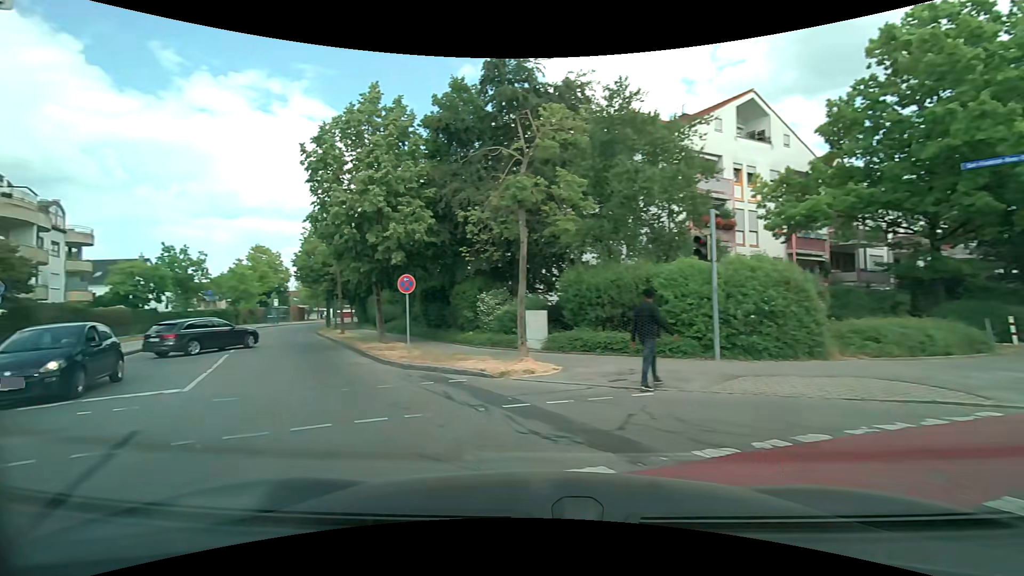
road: tertiary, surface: asphalt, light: Day
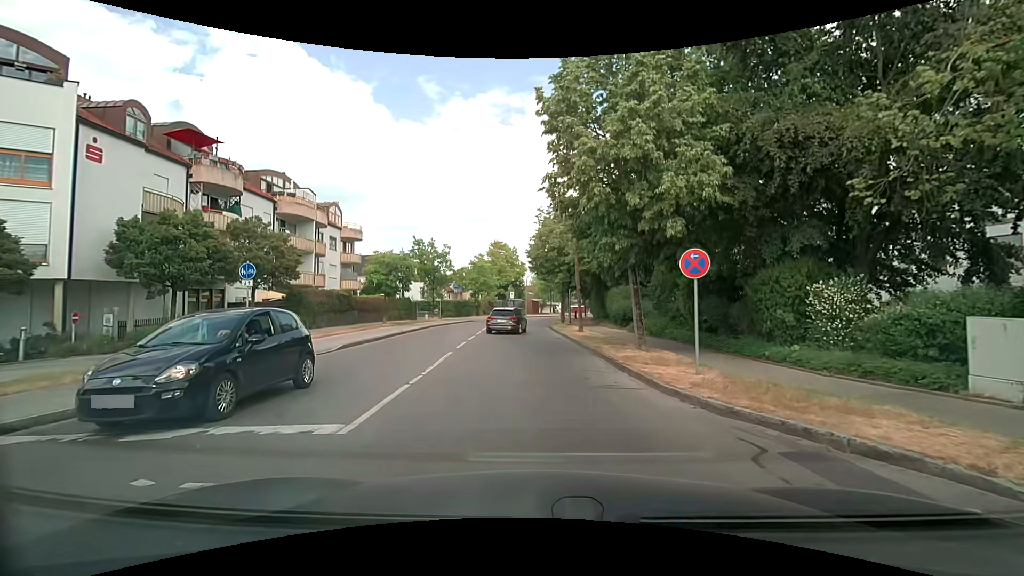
(-1.9, +5.8) m; -26°
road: residential
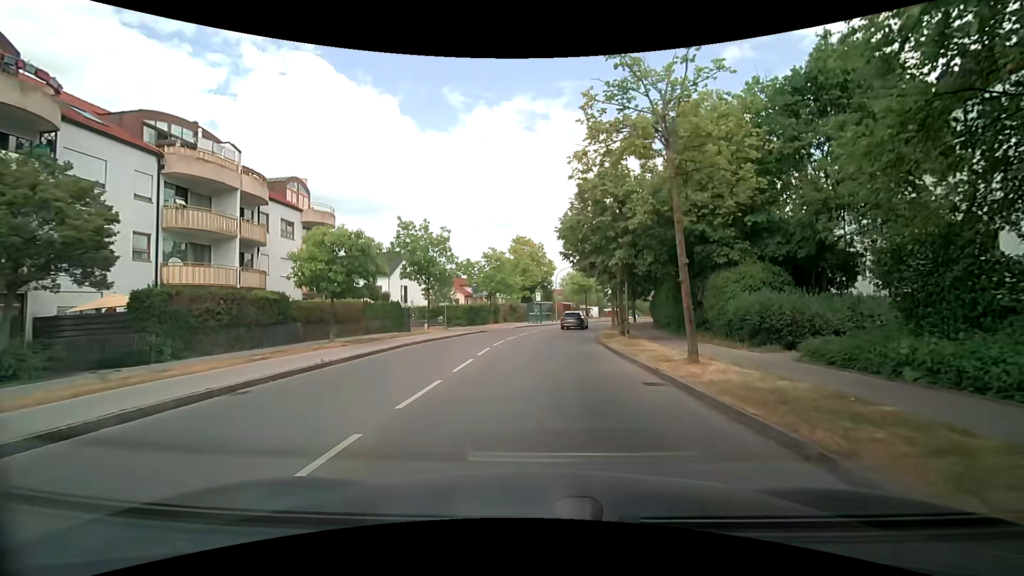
(-0.6, +14.8) m; -4°
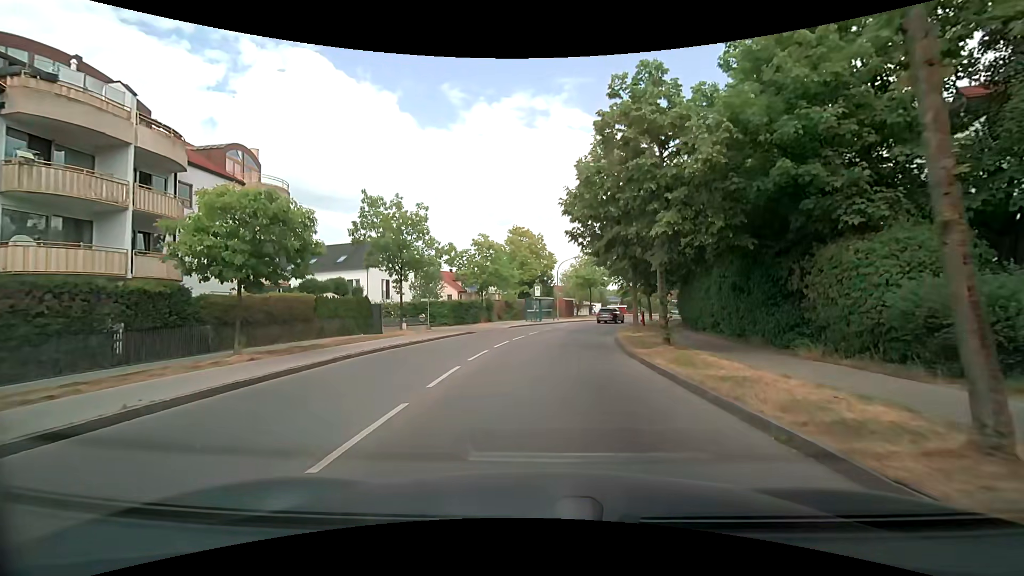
(0.0, +7.4) m; +2°
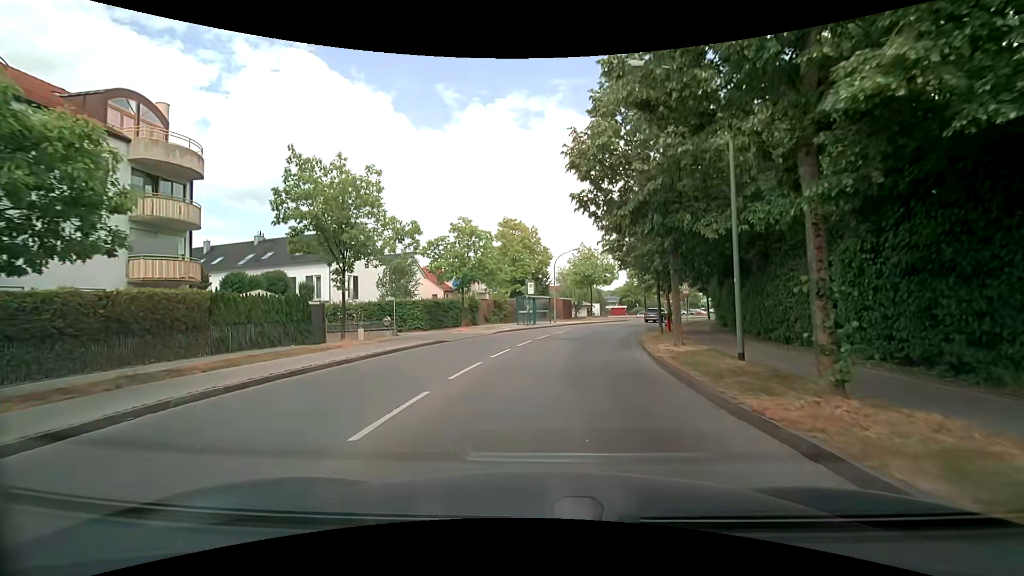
(-0.1, +8.2) m; -1°
